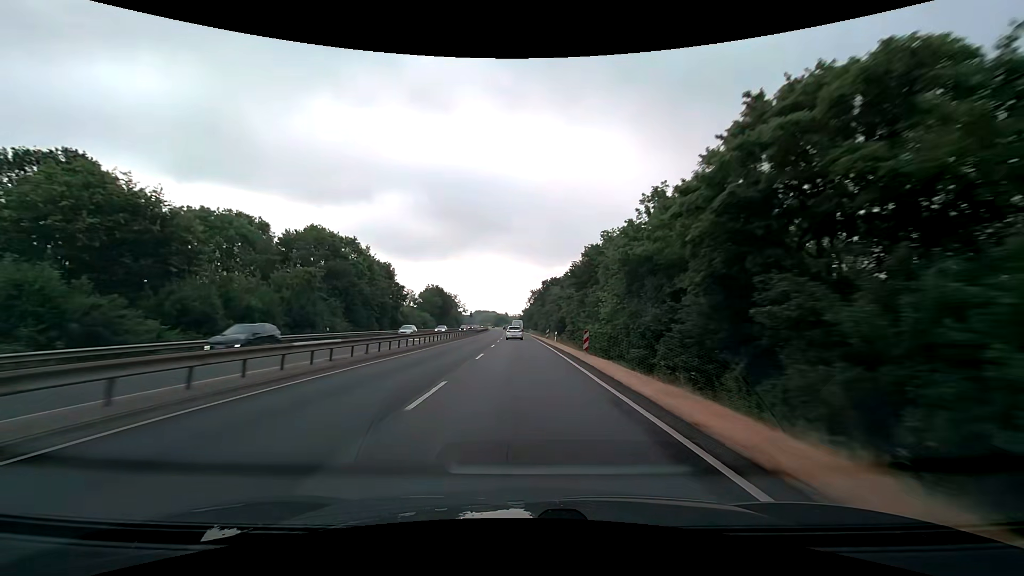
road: trunk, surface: asphalt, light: Day
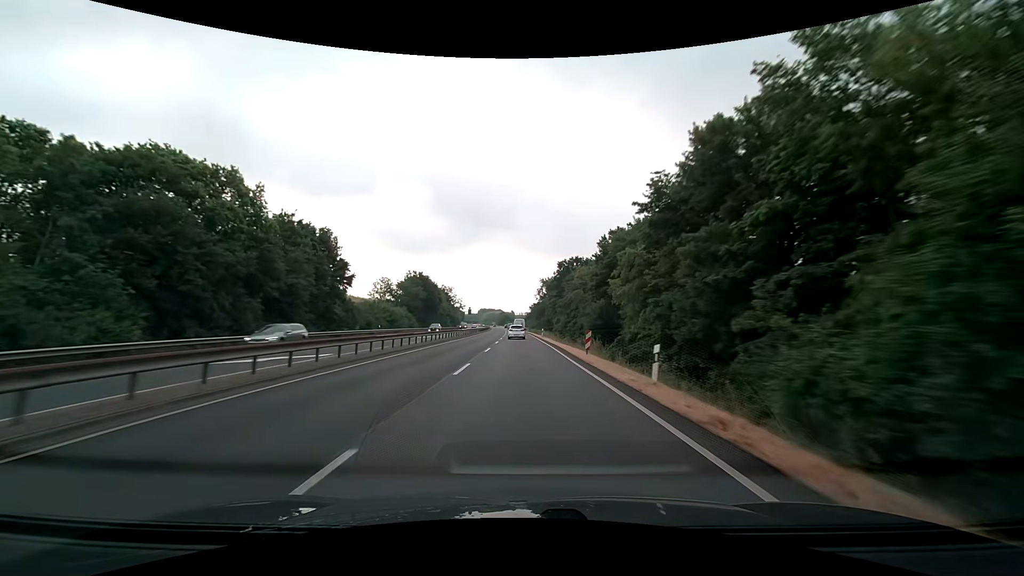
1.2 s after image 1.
(-0.3, +31.8) m; -1°
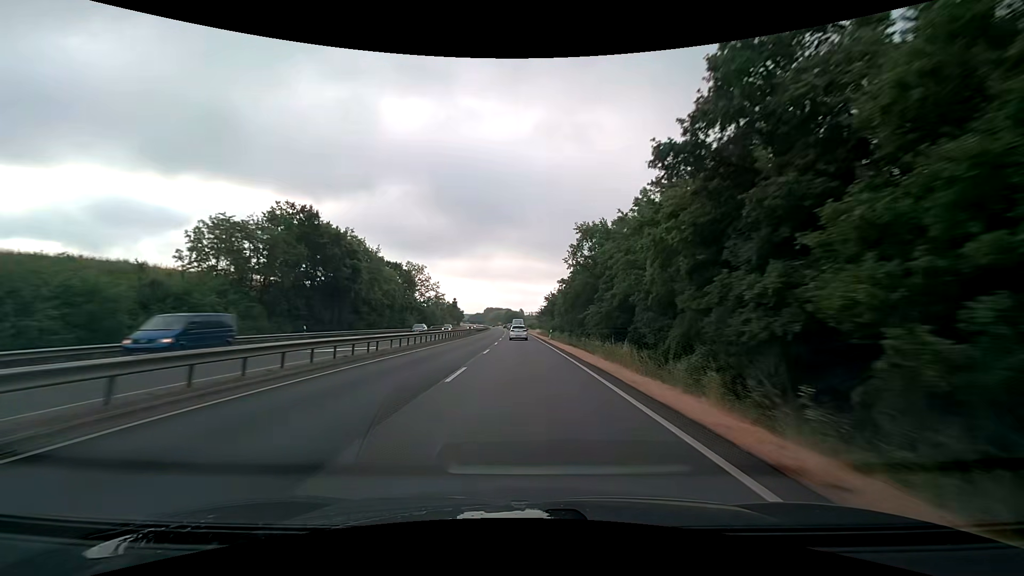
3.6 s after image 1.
(-0.5, +62.9) m; -1°
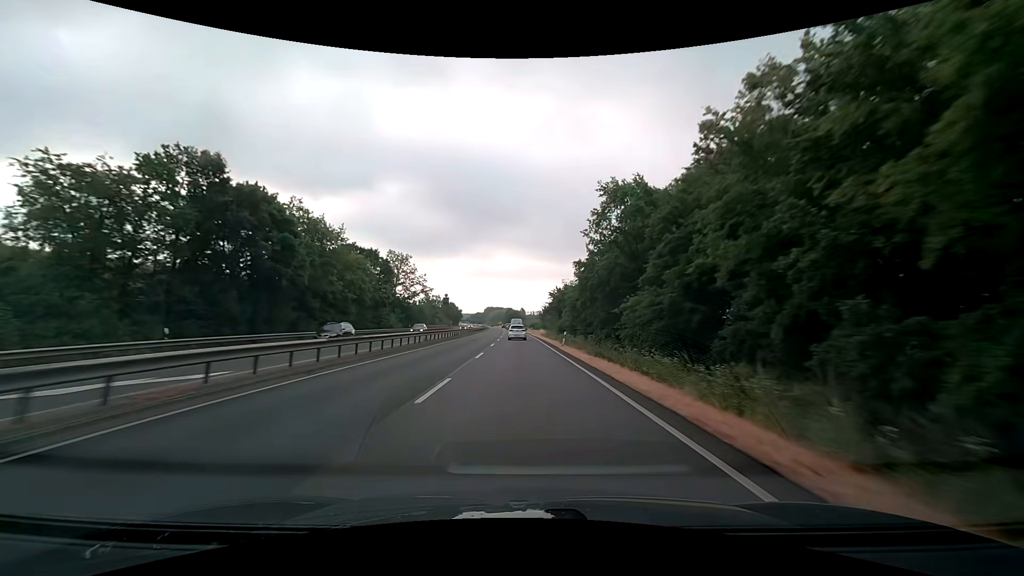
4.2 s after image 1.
(0.0, +15.5) m; 0°
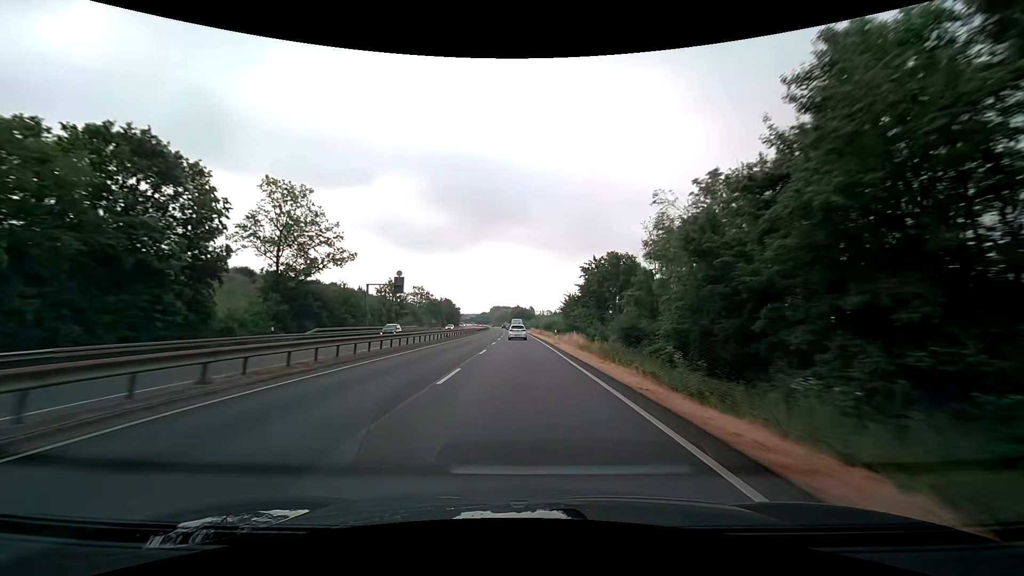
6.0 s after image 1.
(-0.3, +46.3) m; -1°
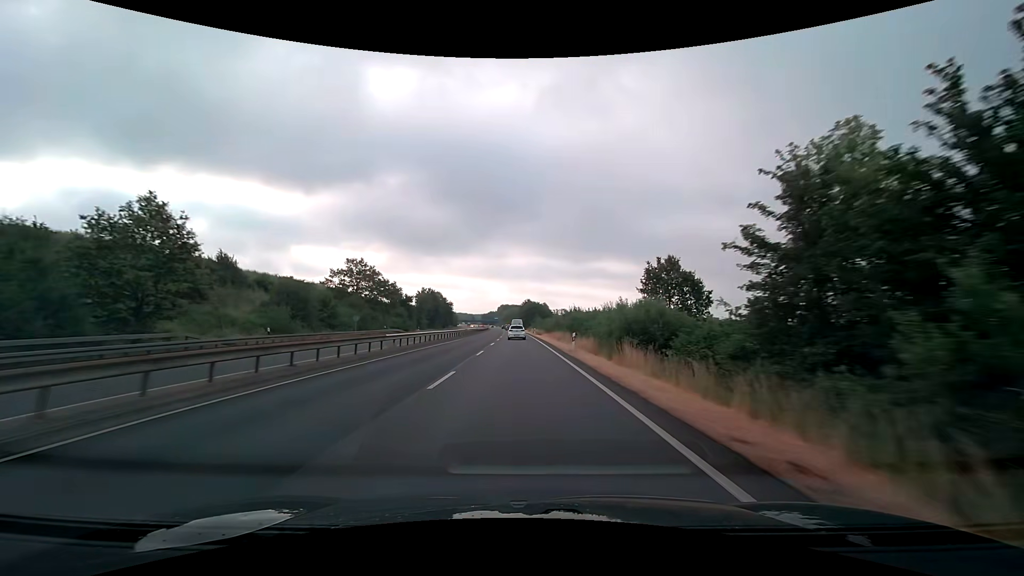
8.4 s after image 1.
(-0.5, +62.1) m; -1°
(0, +10) (0, +20) (0, +30) (0, +40) (-1, +50) (-1, +60) (-1, +70) (-1, +80) (-2, +90) (-2, +100) m
